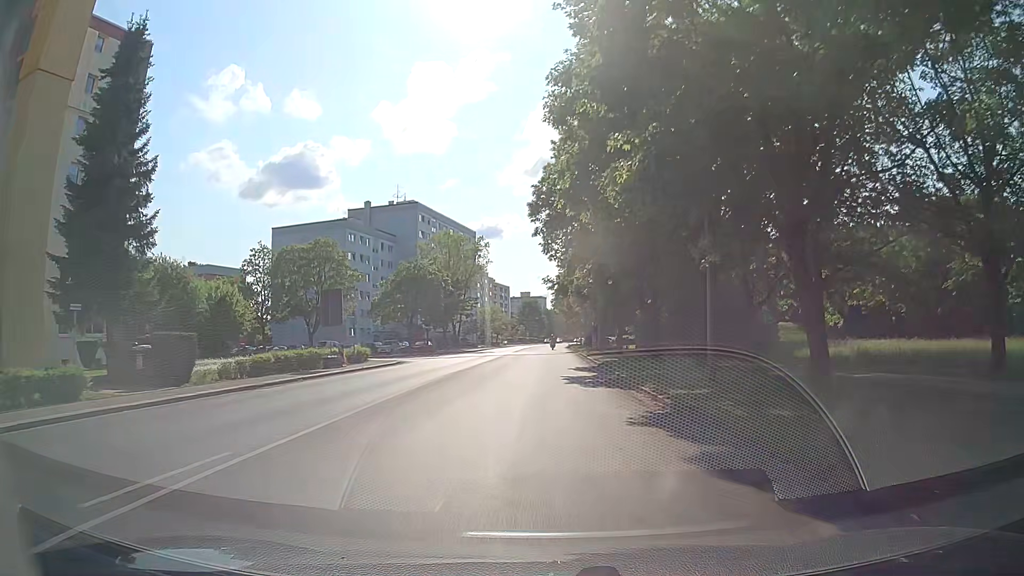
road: tertiary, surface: asphalt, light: Day
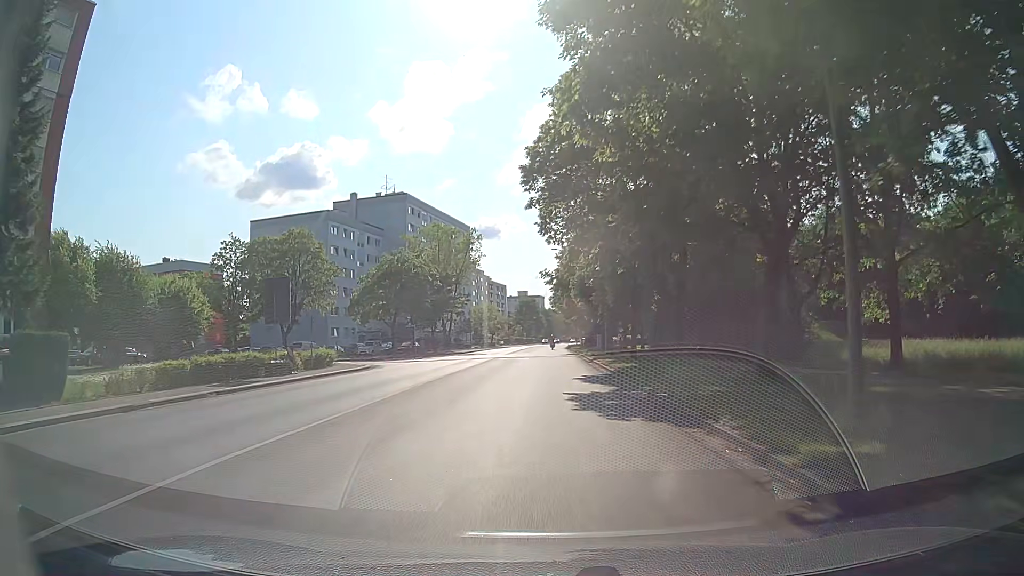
(0.0, +7.5) m; 0°
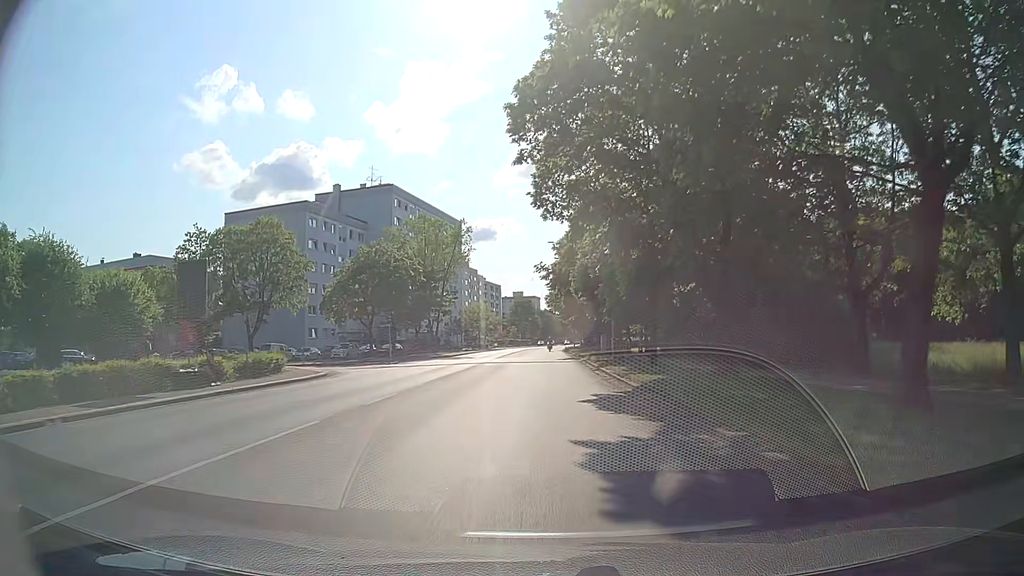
(0.0, +7.5) m; +2°
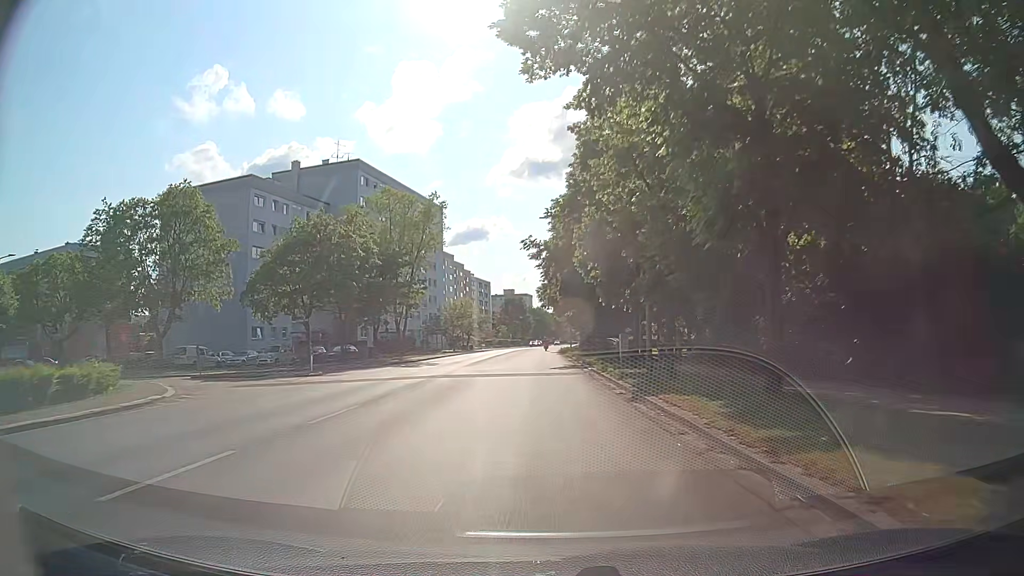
(-0.2, +15.2) m; 0°
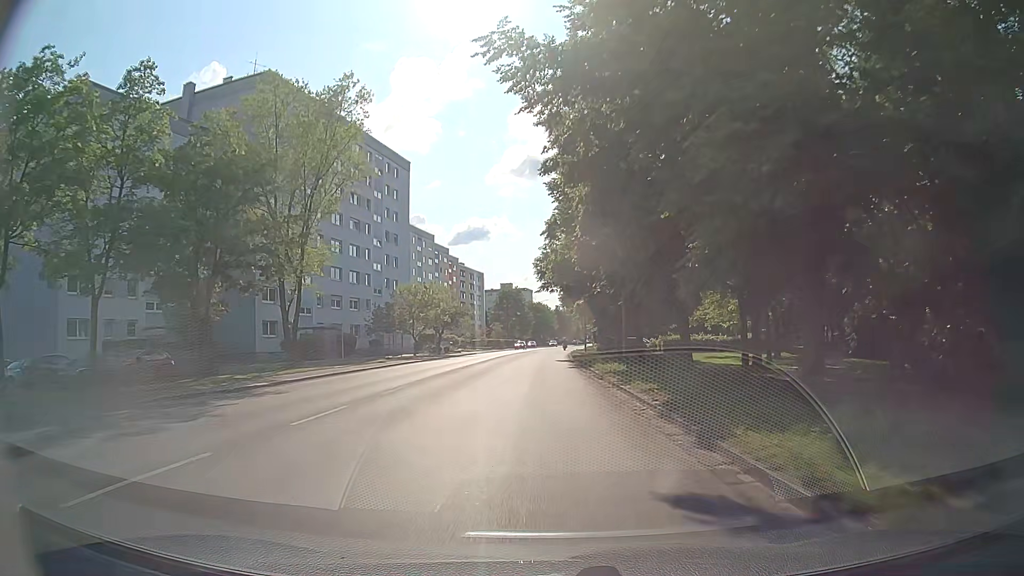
(-0.6, +31.3) m; -1°
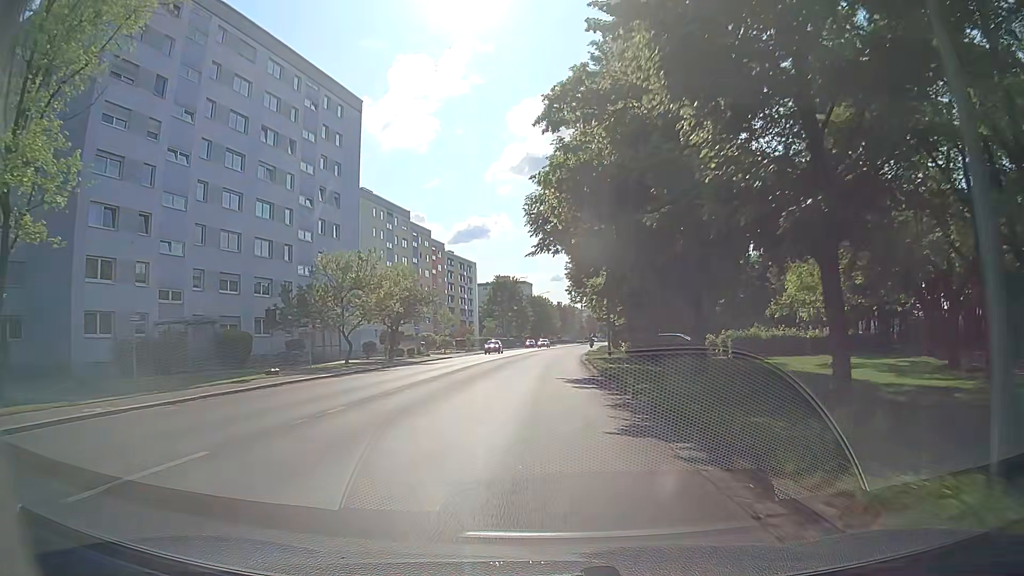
(0.0, +24.1) m; -1°
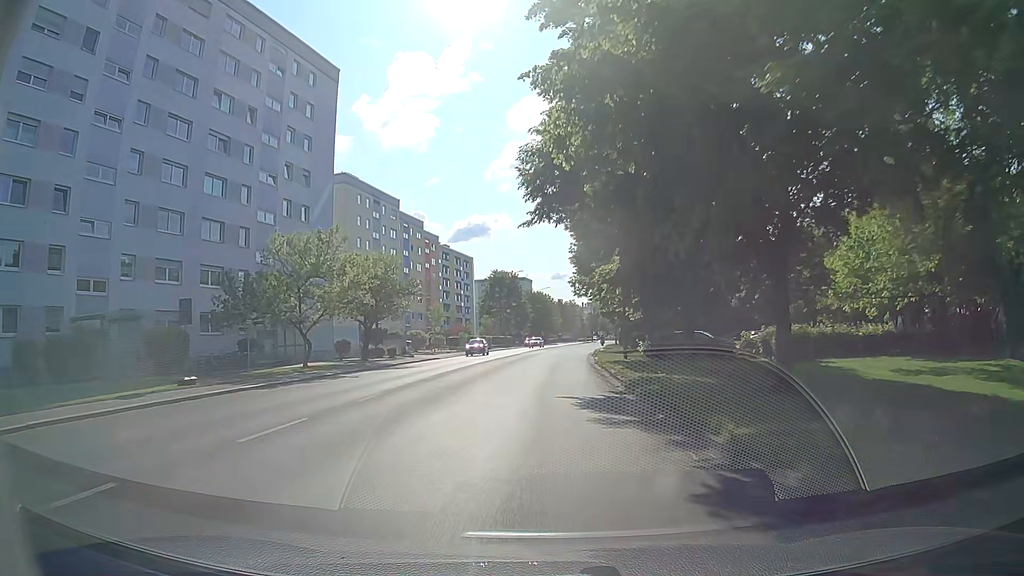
(0.0, +8.1) m; 0°
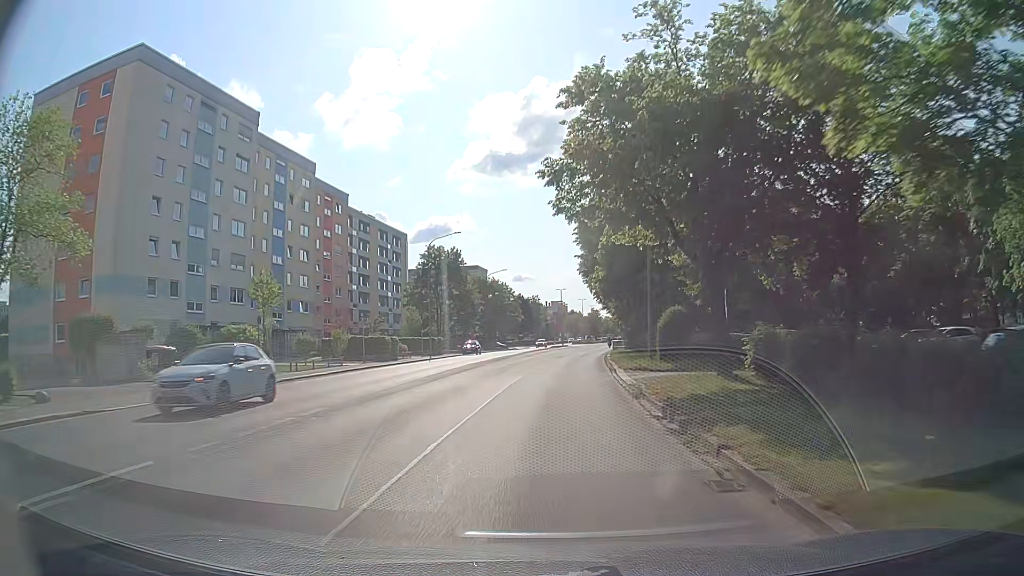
(+1.5, +41.4) m; +4°
(0, +10) (0, +20) (+1, +30) (+1, +40) (+2, +50) (+3, +60) (+4, +70) (+6, +80) (+7, +90) (+8, +100) m
